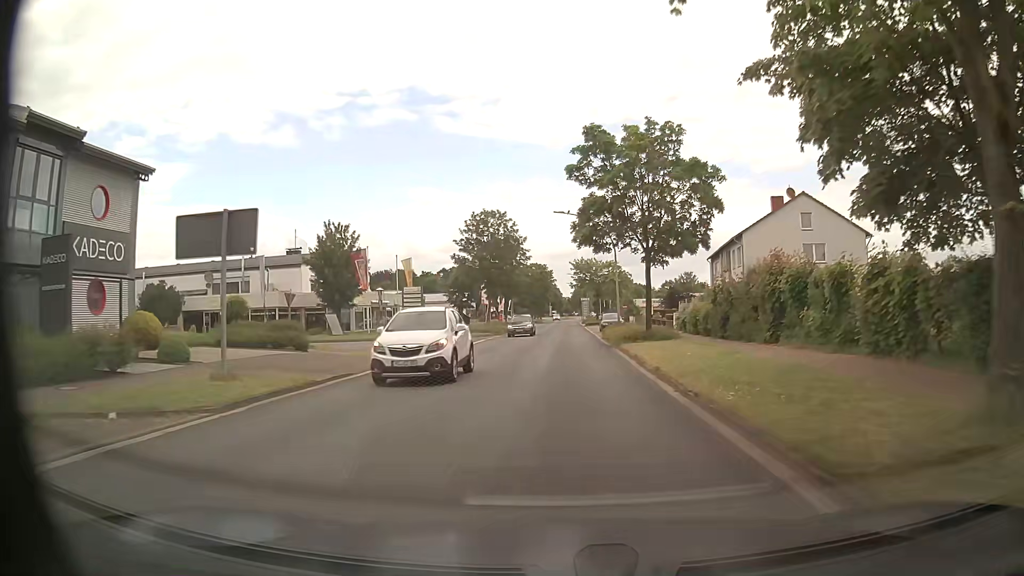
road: unclassified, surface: asphalt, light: Day
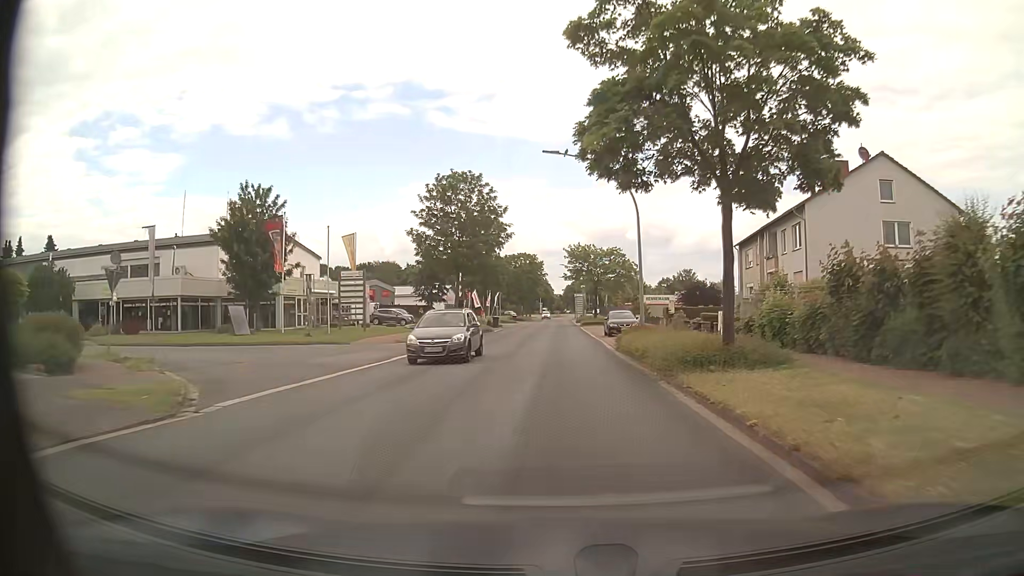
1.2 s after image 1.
(+0.1, +14.9) m; +1°
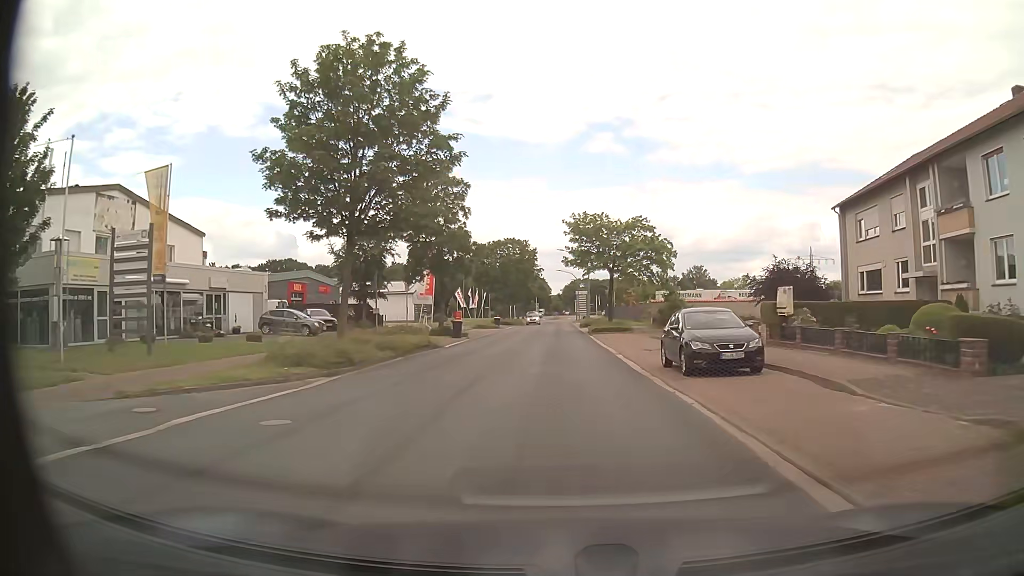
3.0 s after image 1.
(-0.1, +23.3) m; 0°
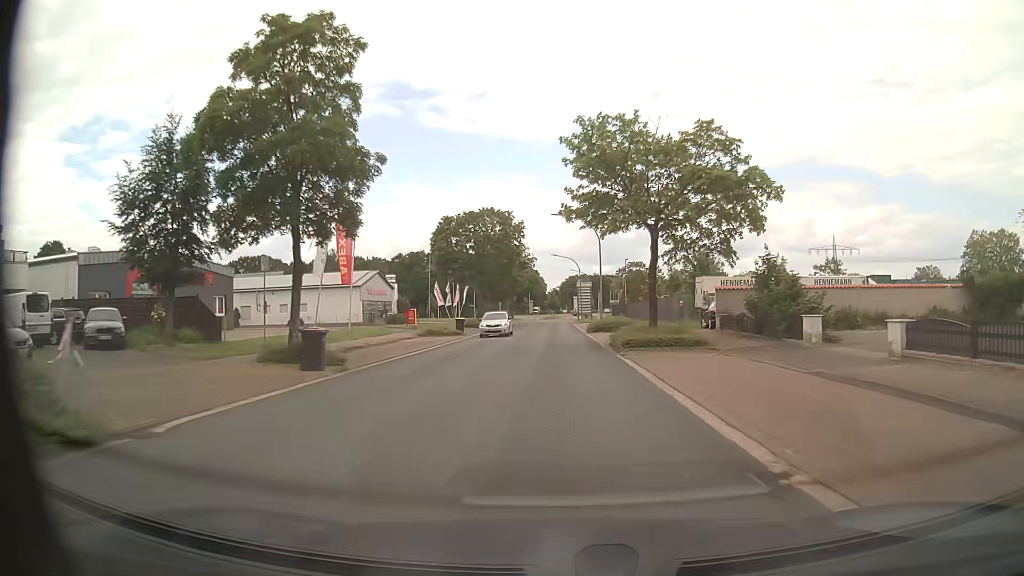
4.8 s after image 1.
(0.0, +23.7) m; 0°
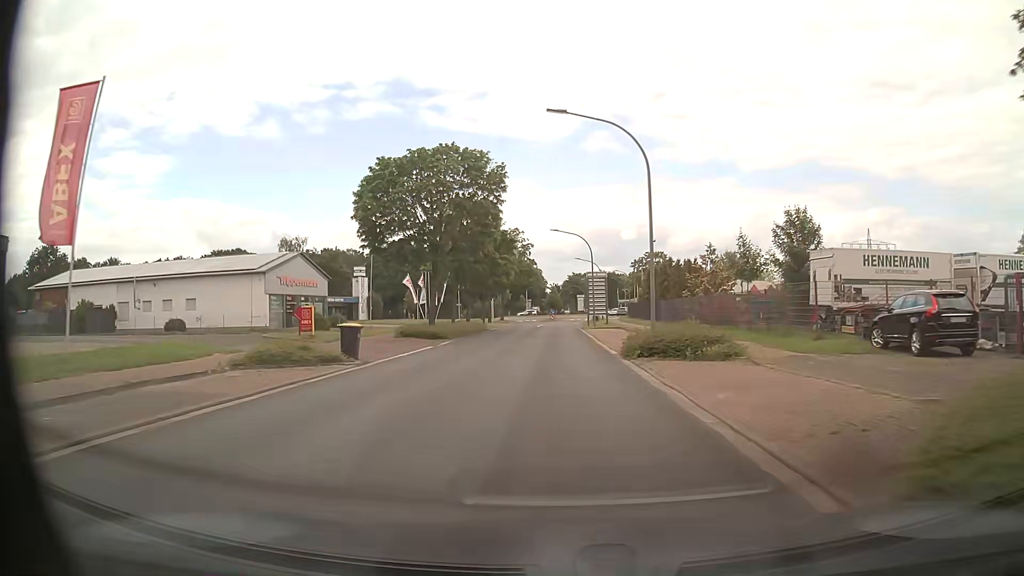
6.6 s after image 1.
(0.0, +23.9) m; 0°
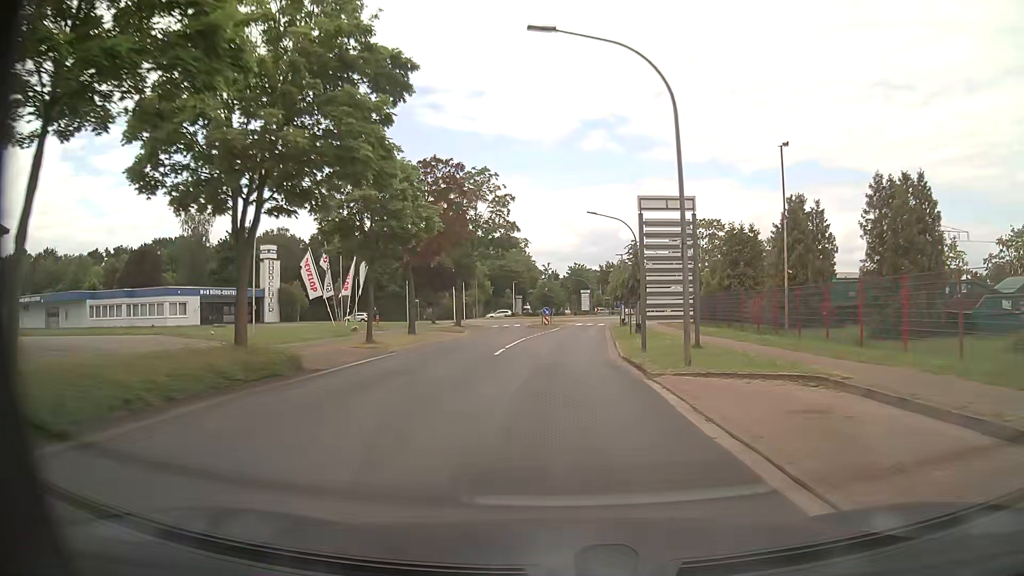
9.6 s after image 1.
(0.0, +38.8) m; 0°
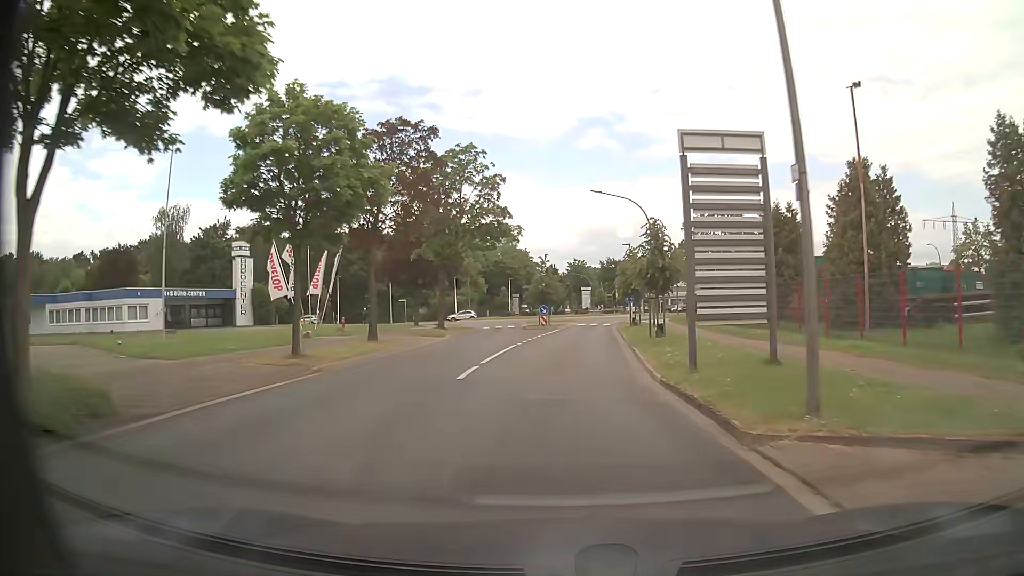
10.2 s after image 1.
(0.0, +7.4) m; 0°
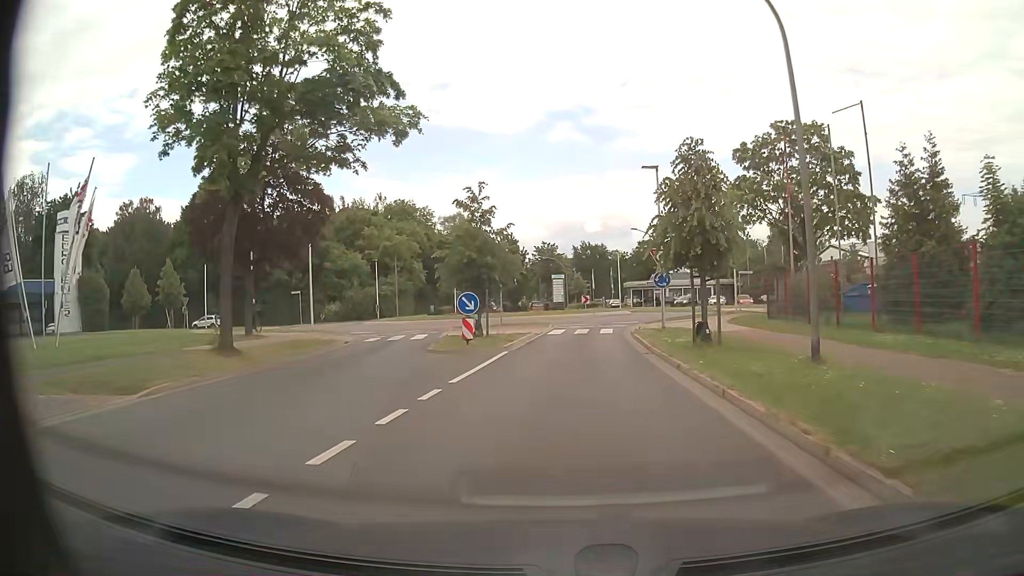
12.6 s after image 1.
(+0.8, +26.5) m; +3°
(0, +10) (0, +20) (+1, +30) (+4, +39) (+9, +48) (+8, +58) (0, +65) (-10, +65) (-19, +62) (-29, +62) m
